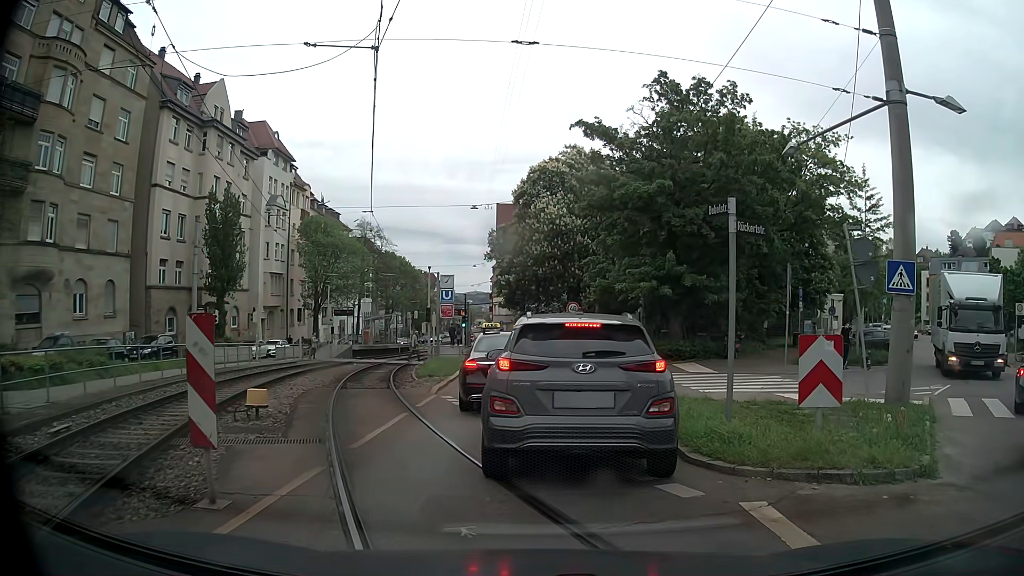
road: tertiary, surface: asphalt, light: Day
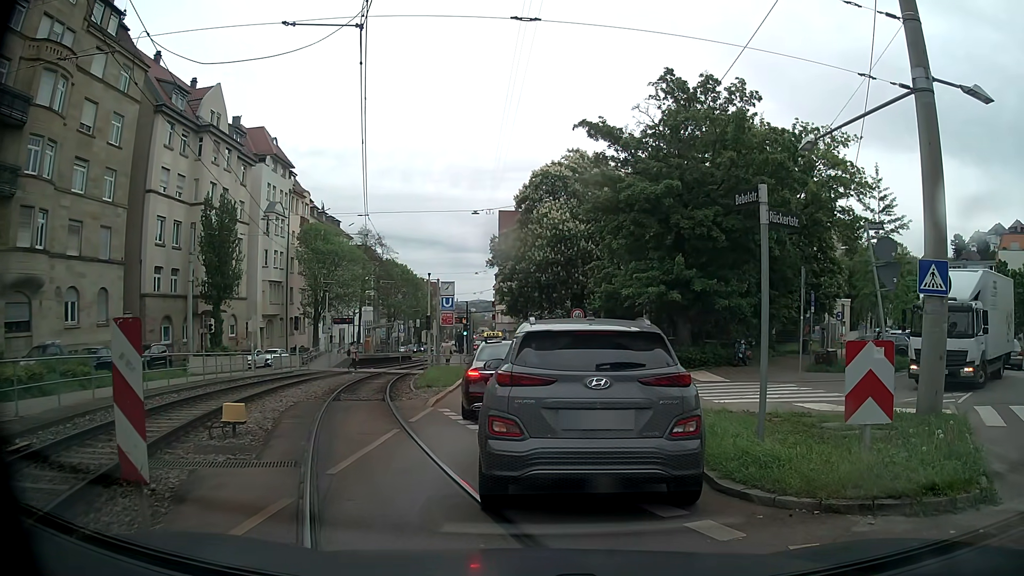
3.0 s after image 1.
(0.0, +1.1) m; 0°
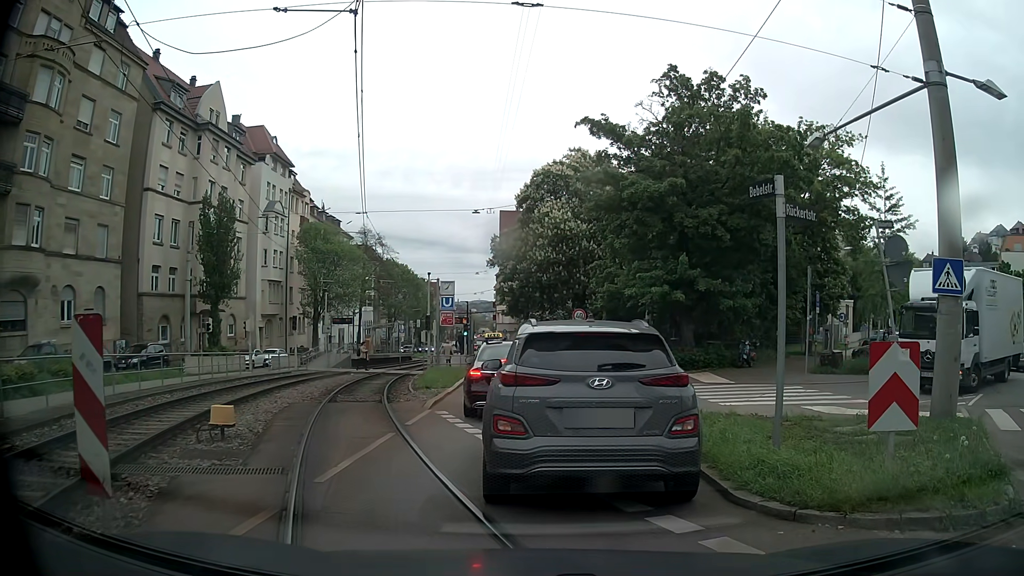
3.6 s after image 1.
(0.0, +0.5) m; 0°
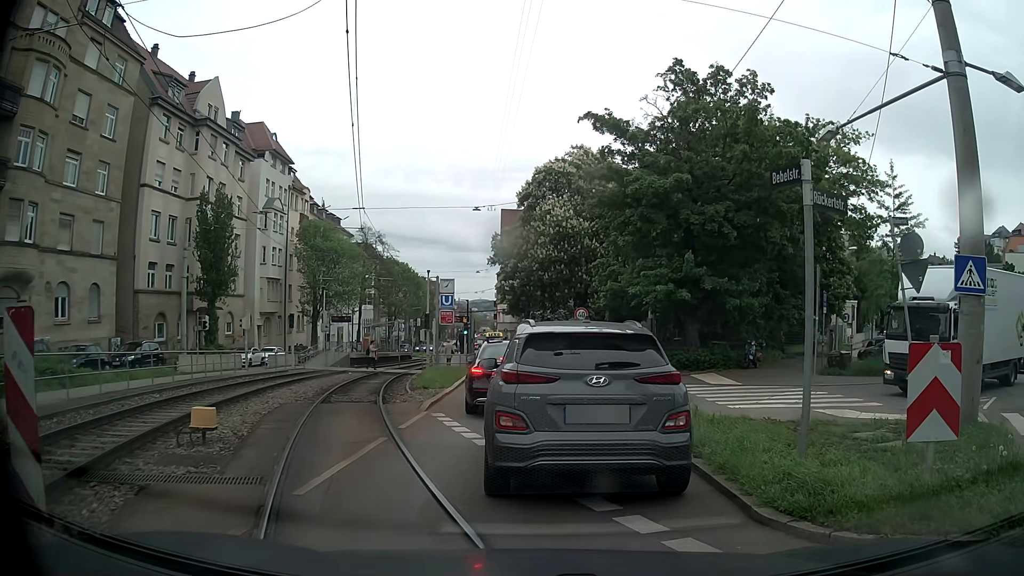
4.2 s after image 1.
(0.0, +0.7) m; 0°
